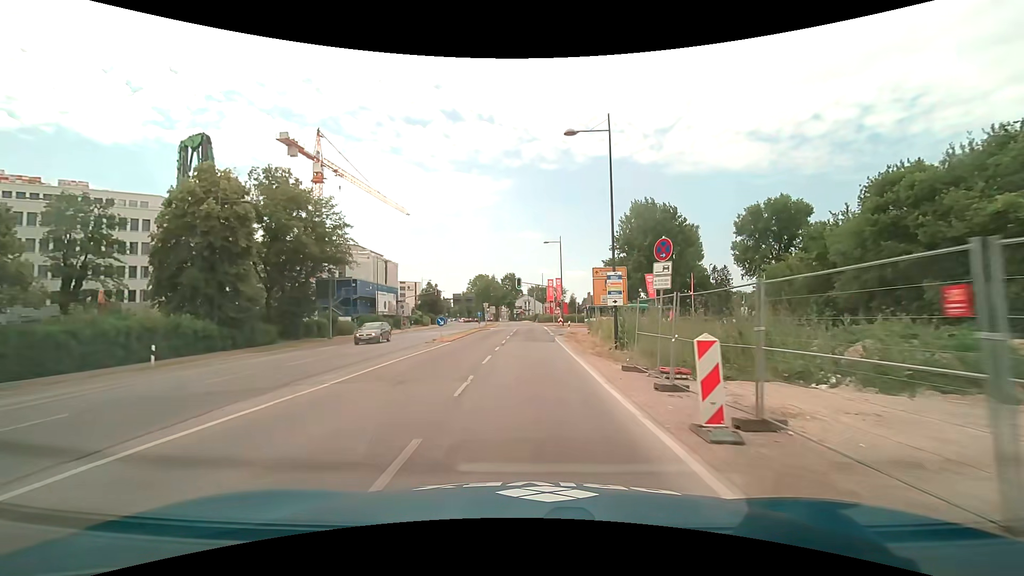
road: secondary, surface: asphalt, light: Day
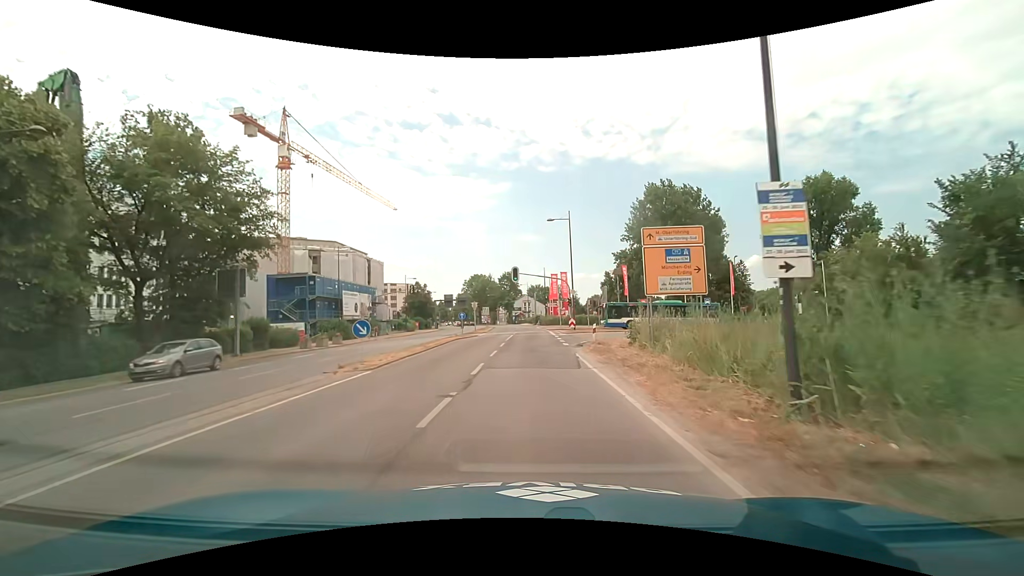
(-0.1, +14.6) m; 0°
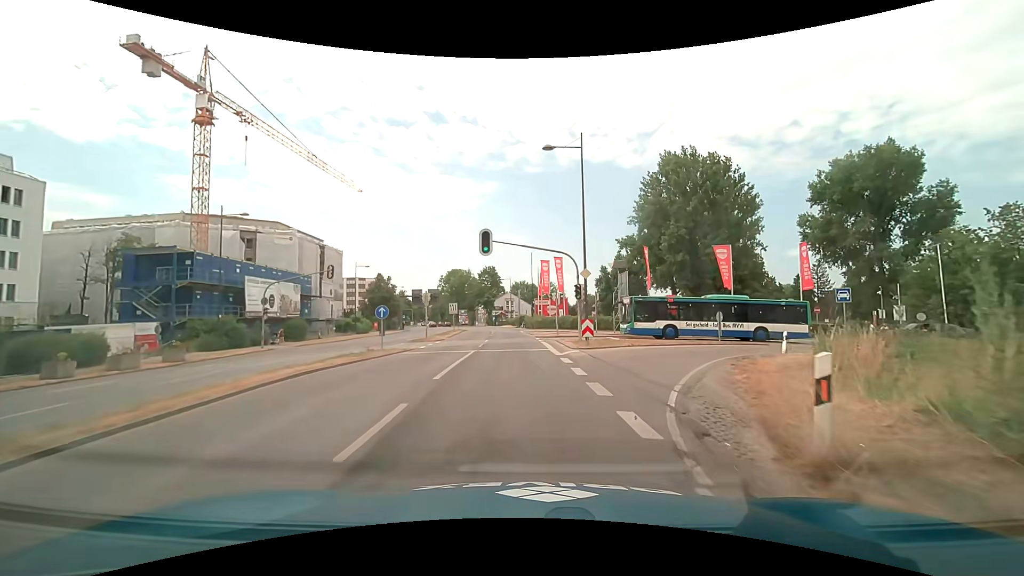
(+0.1, +19.1) m; 0°
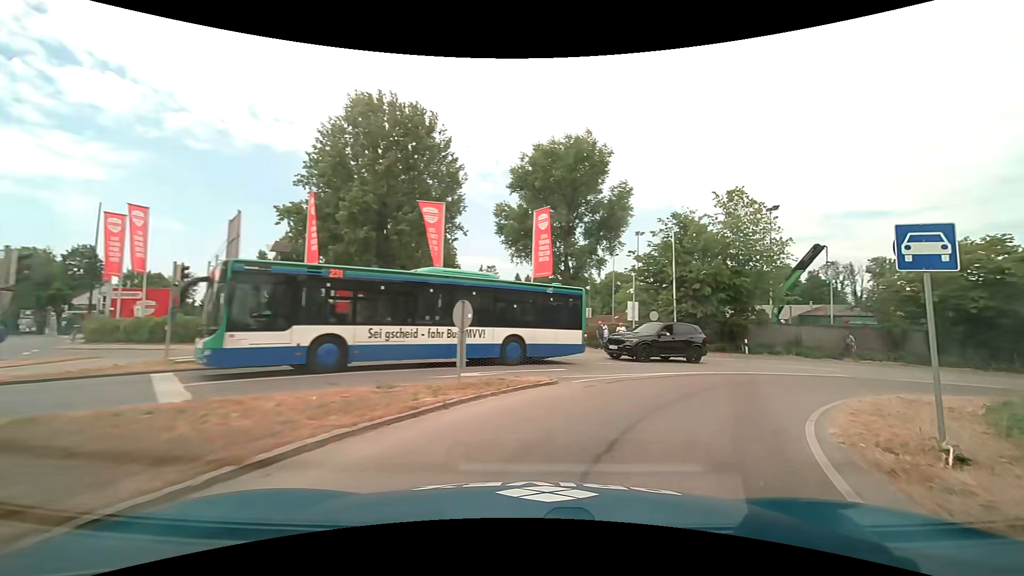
(+5.4, +19.6) m; +36°
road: trunk_link
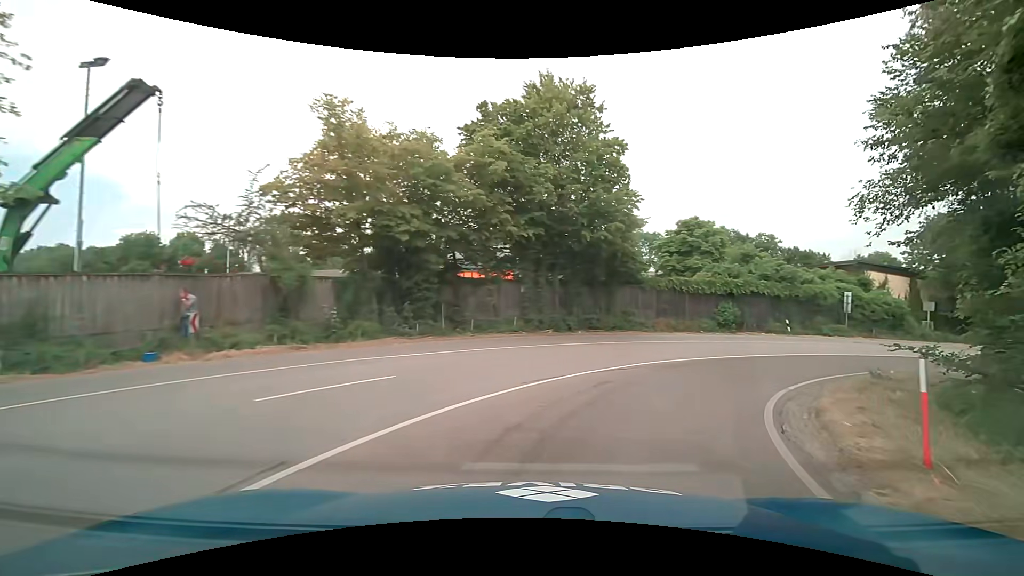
(+13.6, +20.1) m; +63°
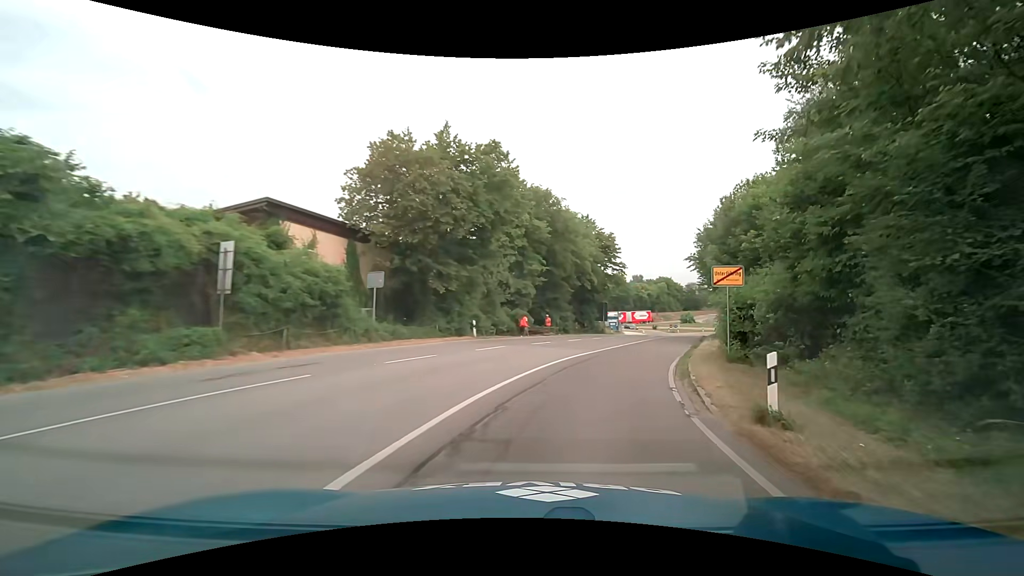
(+14.8, +24.0) m; +56°
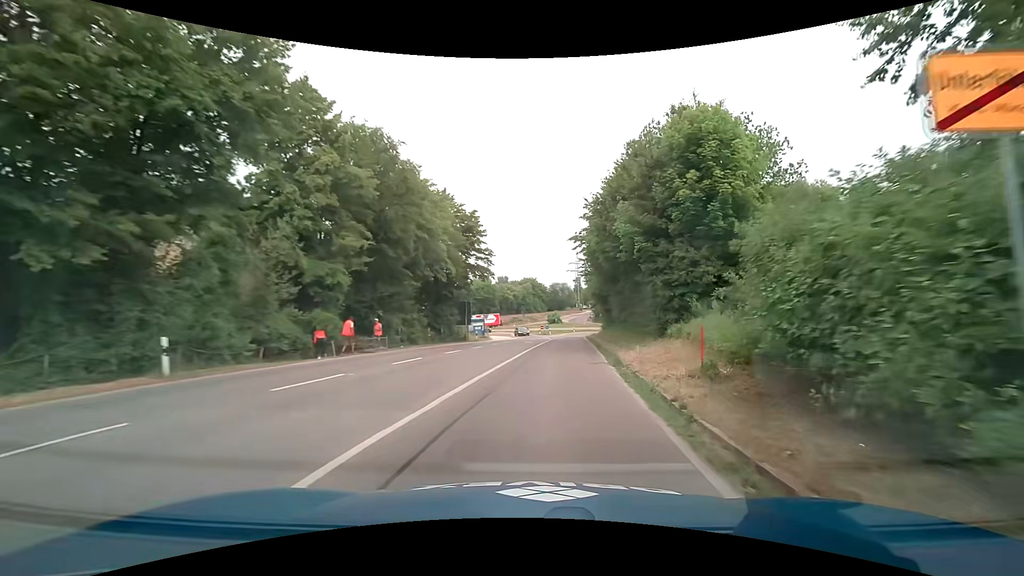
(+2.4, +14.7) m; +16°
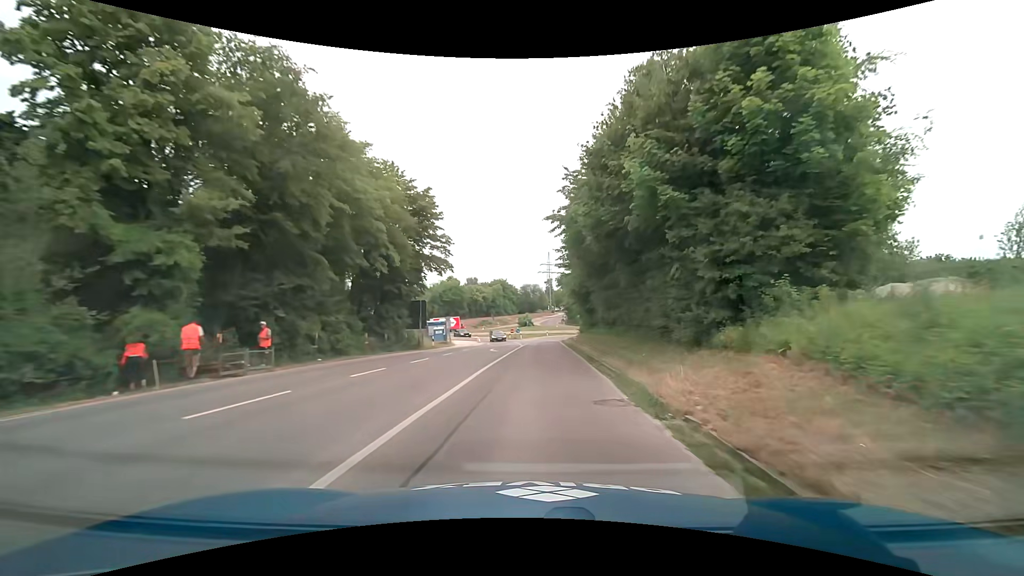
(+0.4, +8.8) m; +4°
(0, +10) (0, +20) (+1, +30) (+1, +40) (+1, +50) (+2, +60) (+3, +70) (+6, +79) (+11, +88) (+20, +93) m
